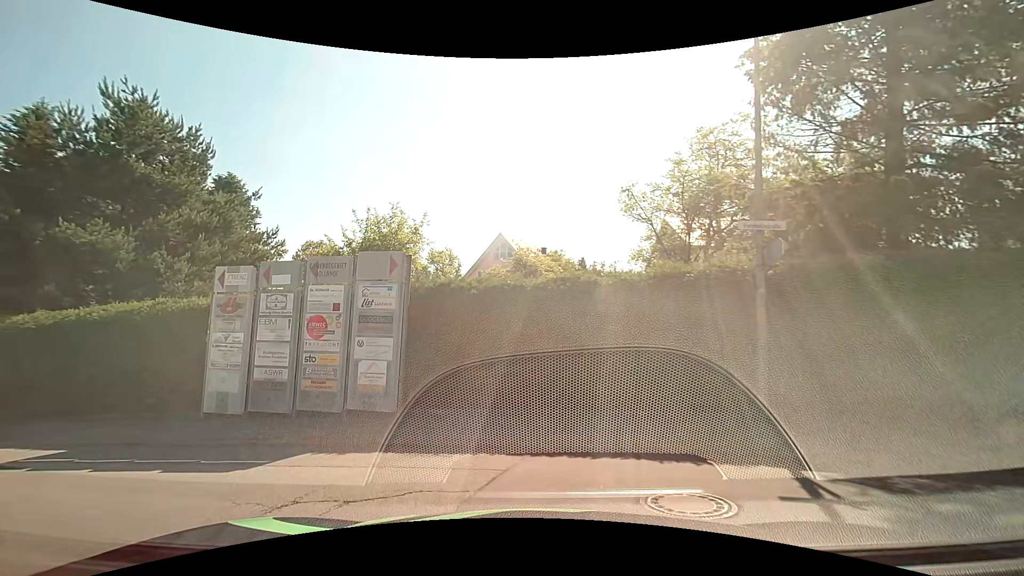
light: Day
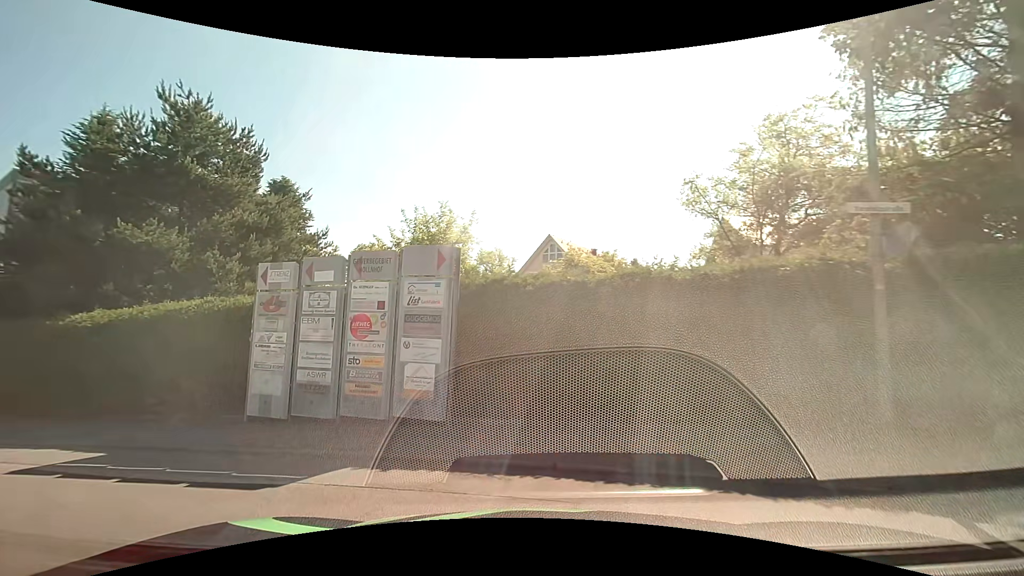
(0.0, +1.1) m; -4°
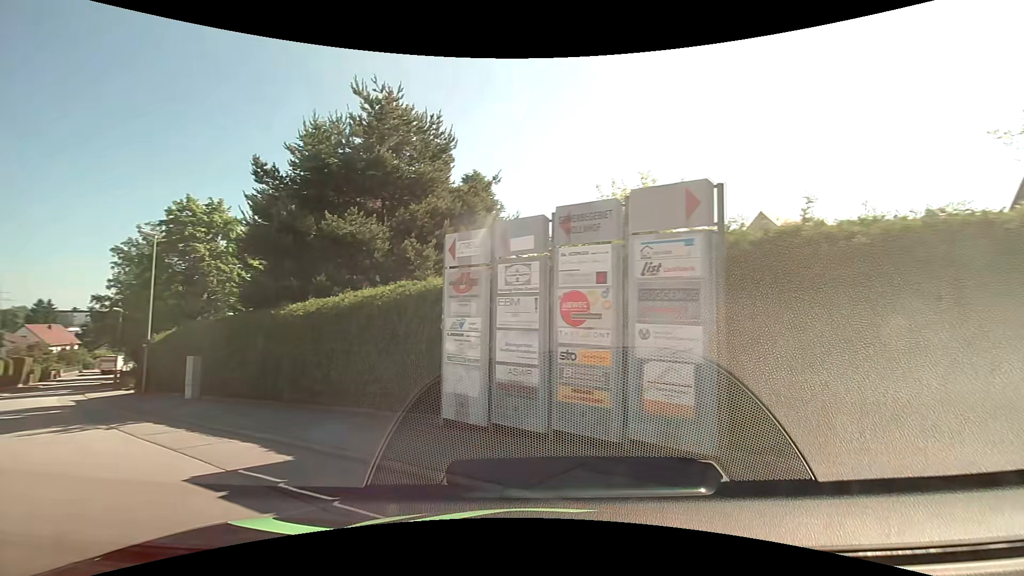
(-0.6, +3.0) m; -22°
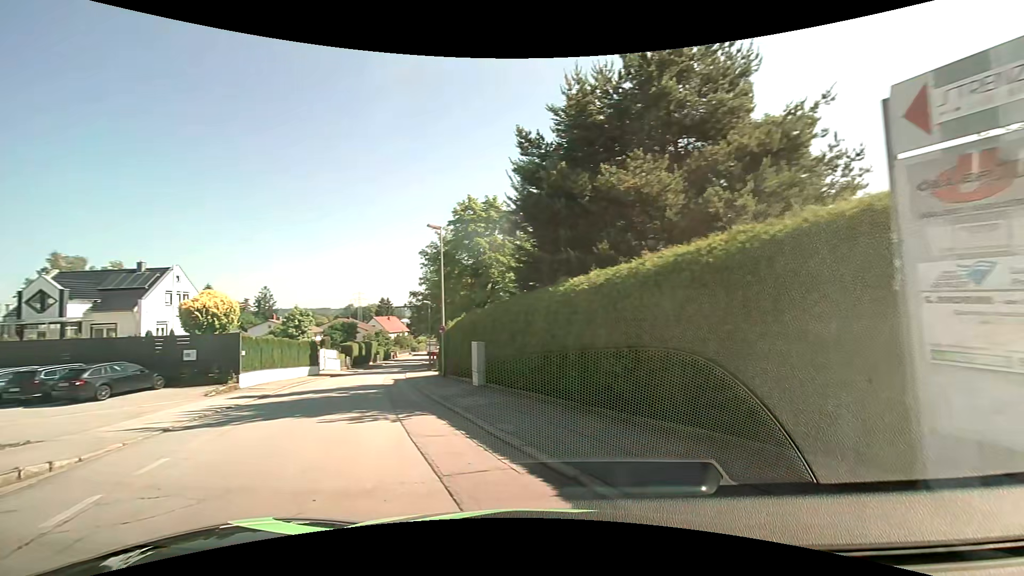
(-1.1, +4.0) m; -29°
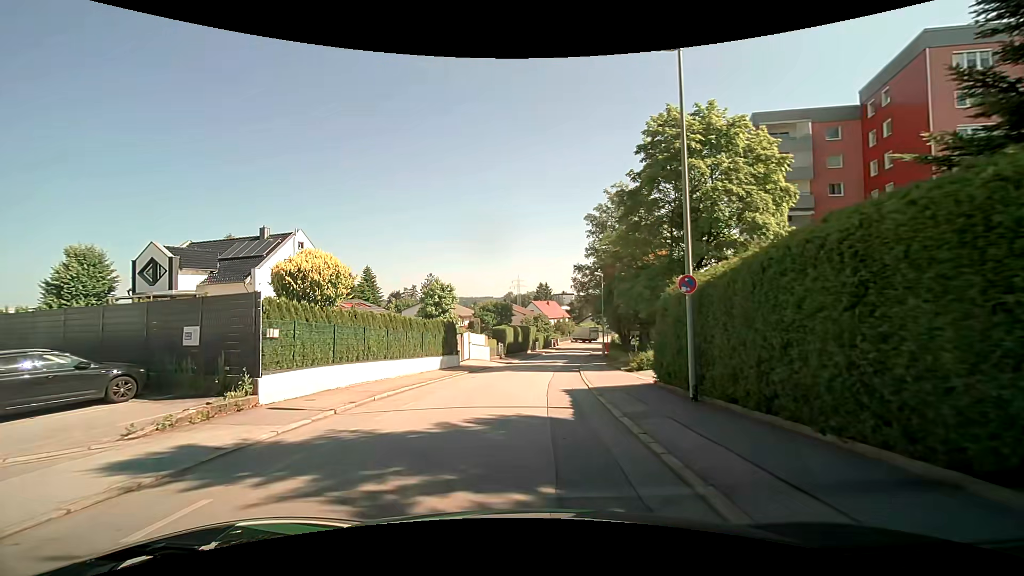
(-4.0, +15.3) m; -18°
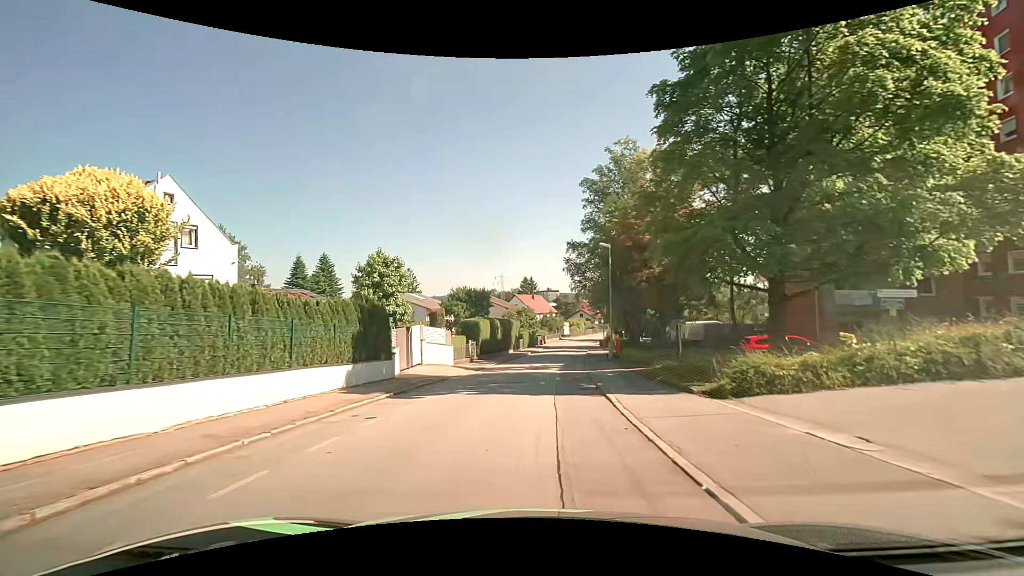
(+0.1, +13.1) m; +2°
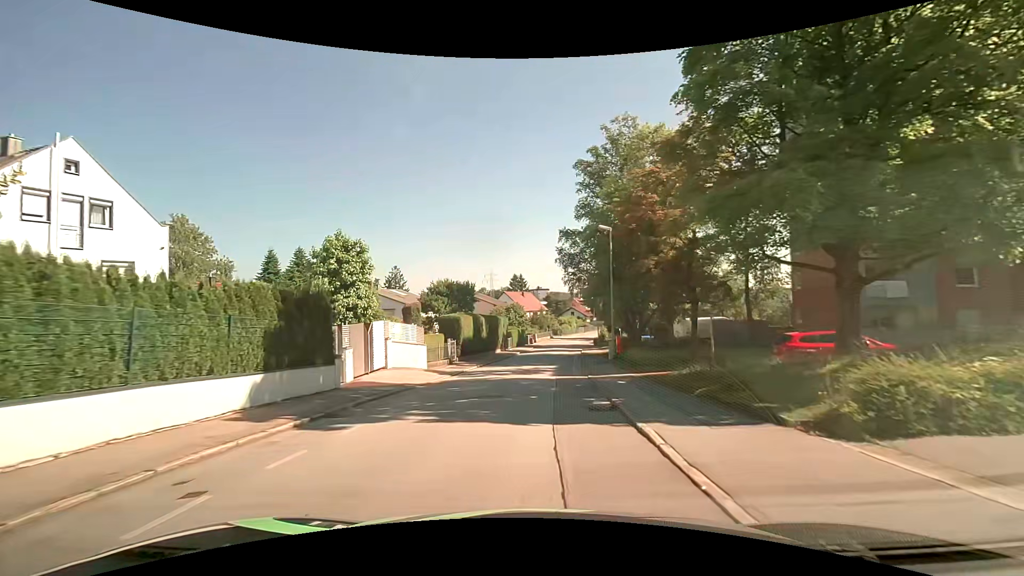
(+0.1, +5.0) m; +1°
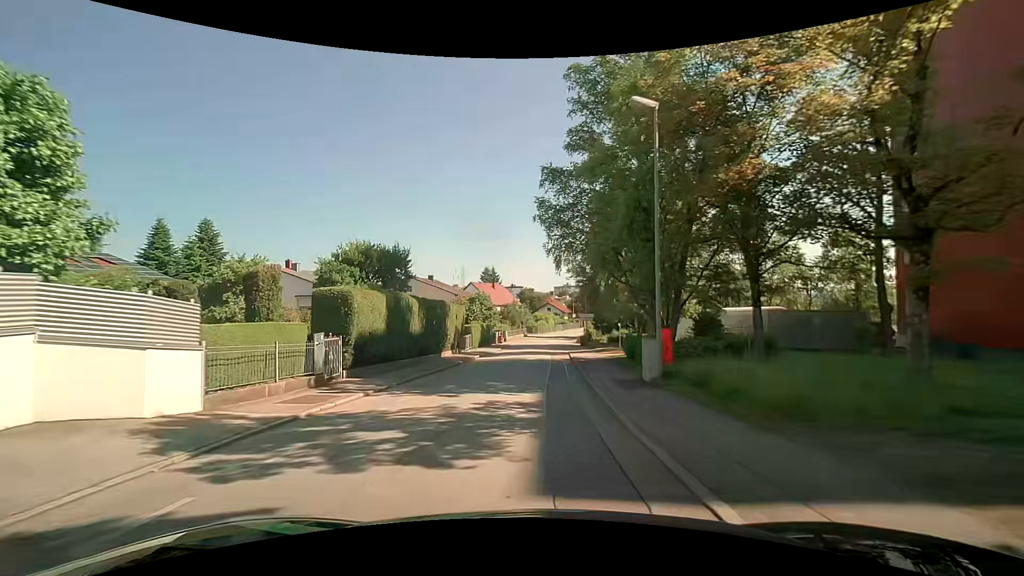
(+0.4, +16.0) m; +4°
